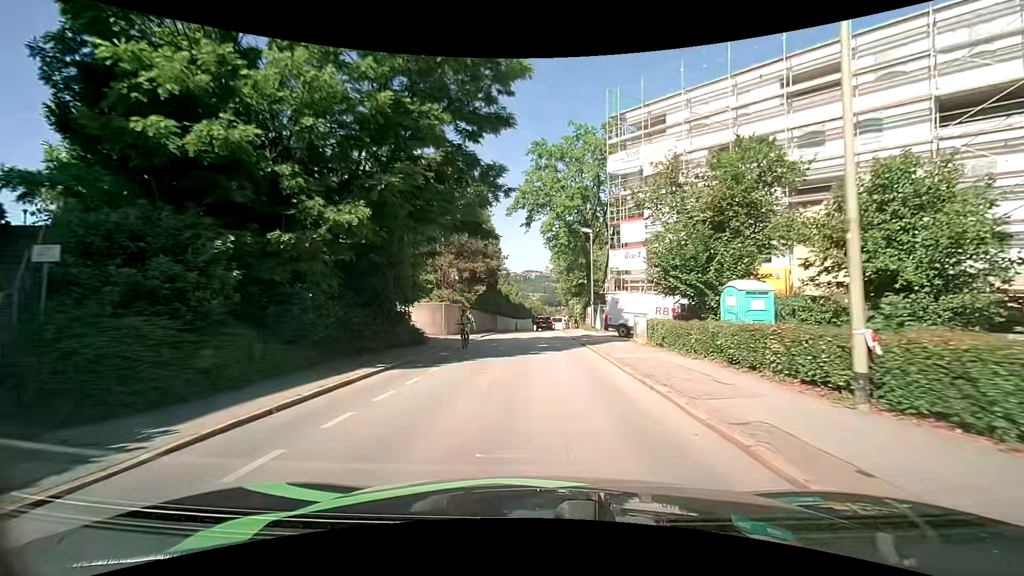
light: Day
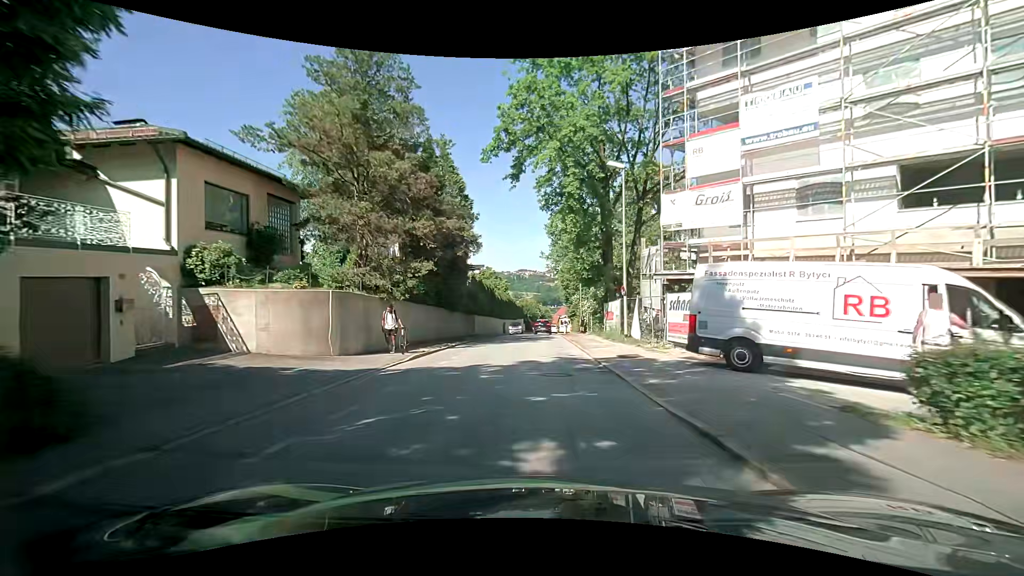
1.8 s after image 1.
(+0.1, +17.3) m; +1°
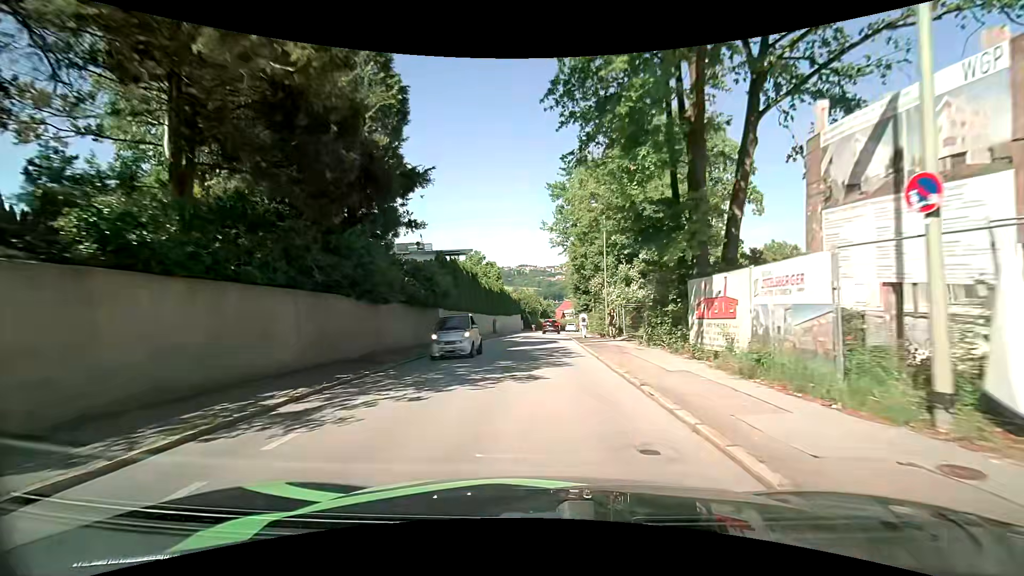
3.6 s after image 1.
(-0.2, +17.4) m; -2°
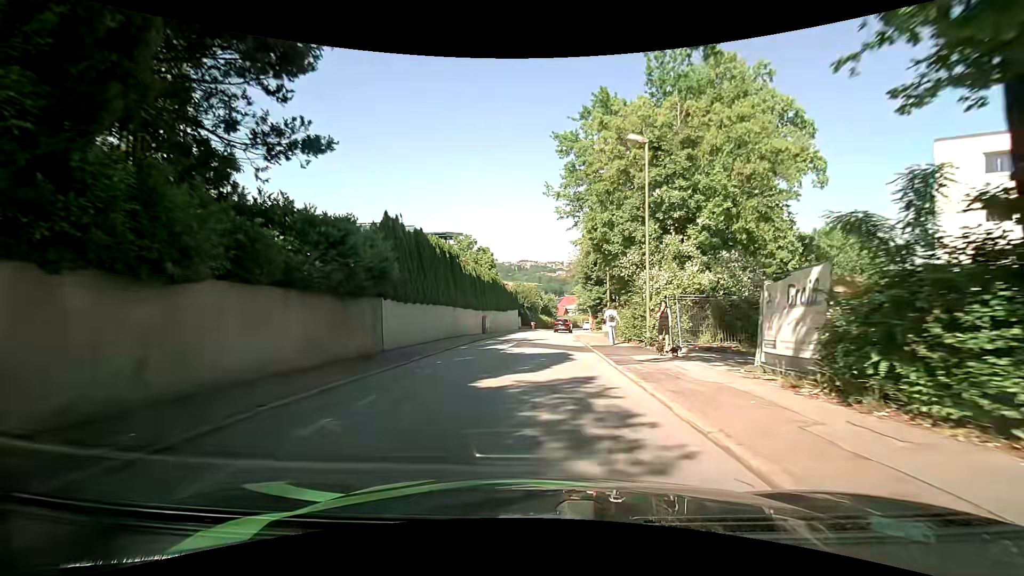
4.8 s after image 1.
(+0.1, +11.3) m; 0°
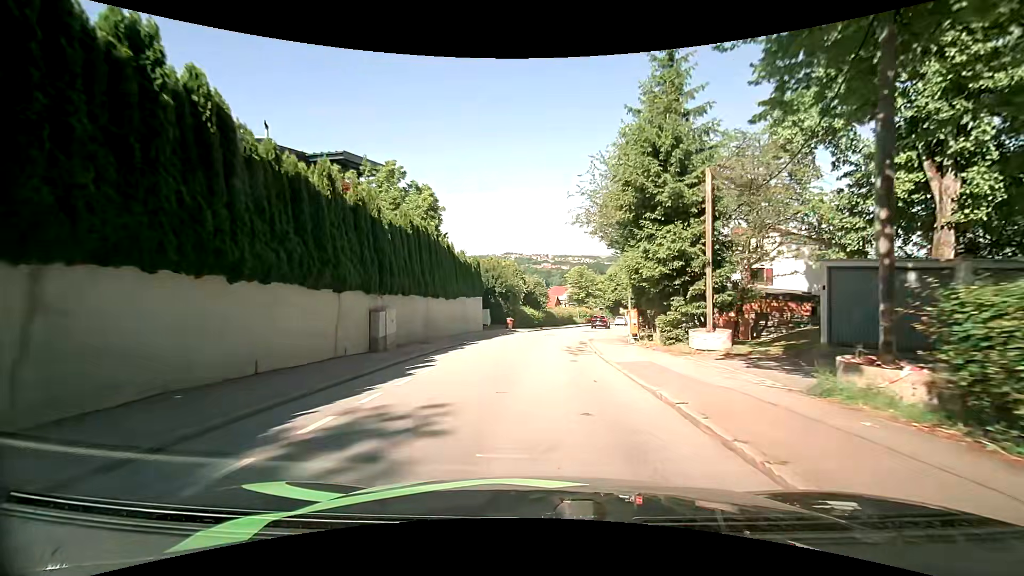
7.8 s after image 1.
(+0.7, +27.7) m; +2°
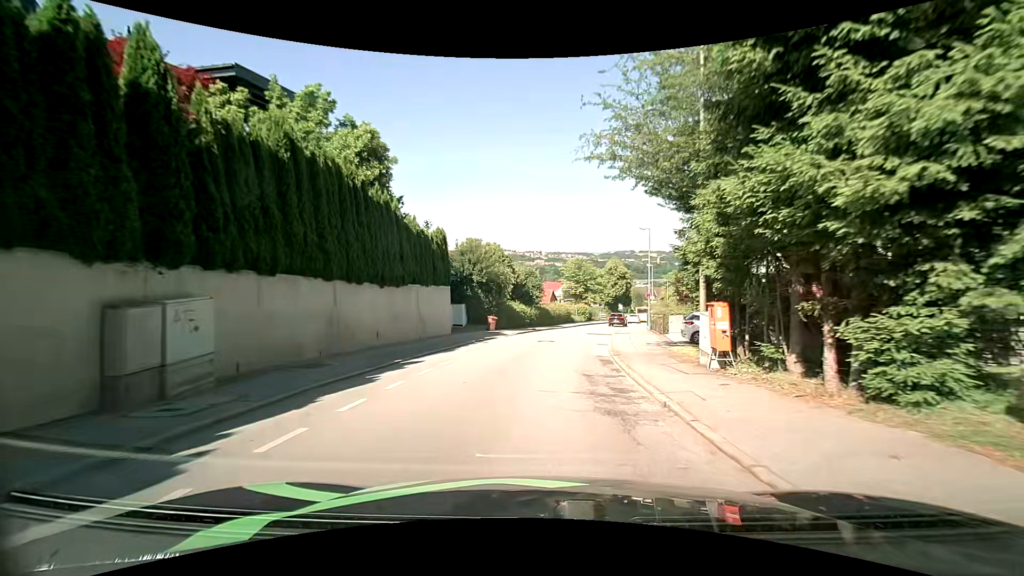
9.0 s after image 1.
(+0.1, +10.8) m; +1°
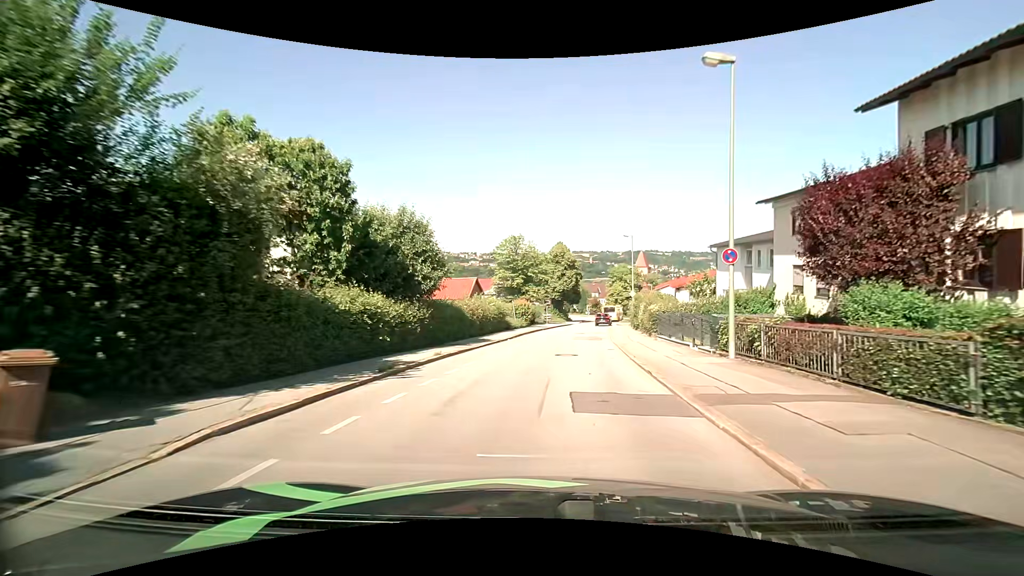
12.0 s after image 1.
(+1.8, +26.5) m; +8°
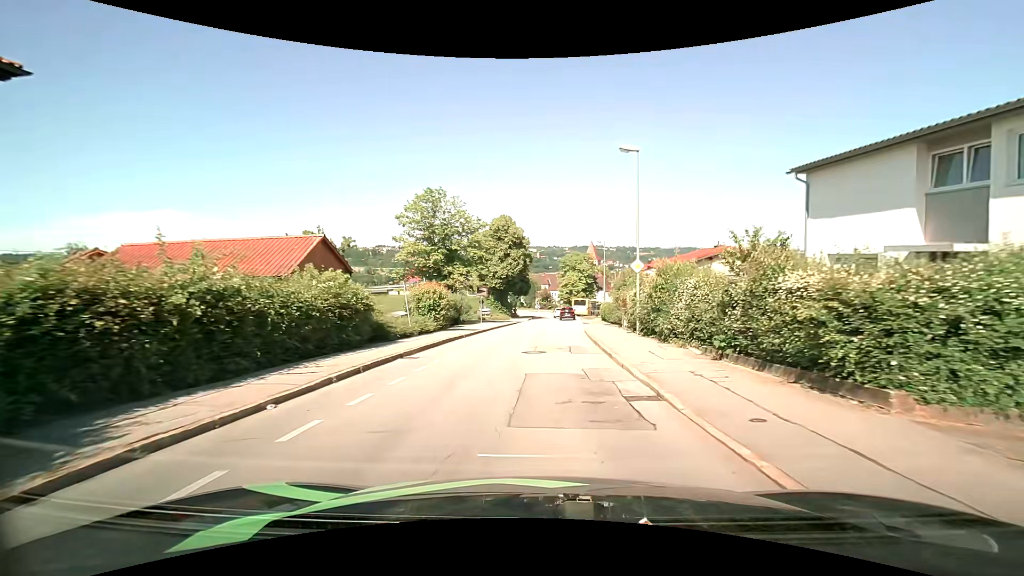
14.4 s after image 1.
(+1.2, +22.1) m; +6°
(0, +10) (0, +20) (+1, +30) (+1, +40) (+2, +50) (+3, +60) (+4, +70) (+4, +80) (+4, +90) (+3, +100) m
